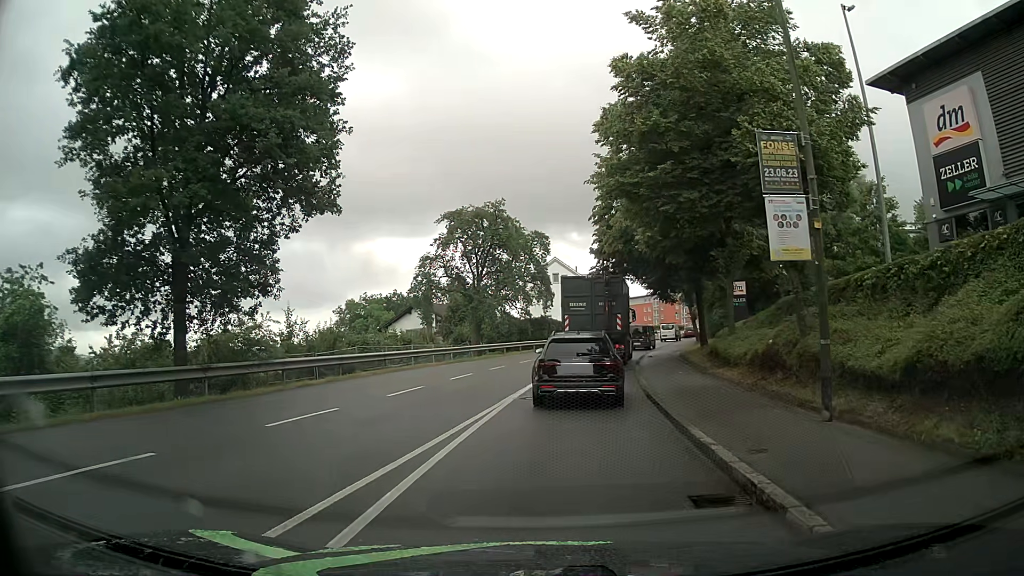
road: tertiary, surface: asphalt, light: Day
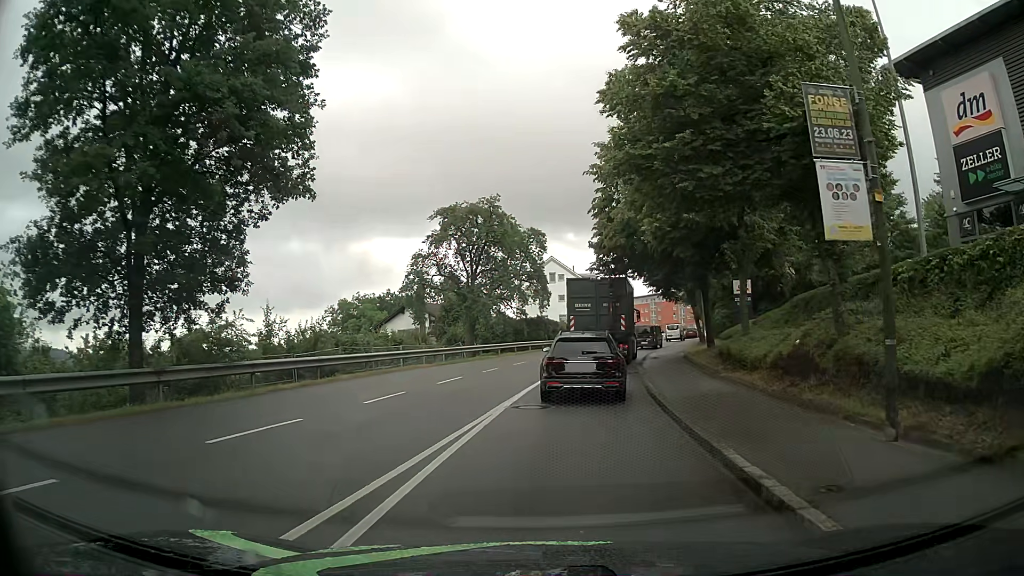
(+0.1, +2.1) m; +2°
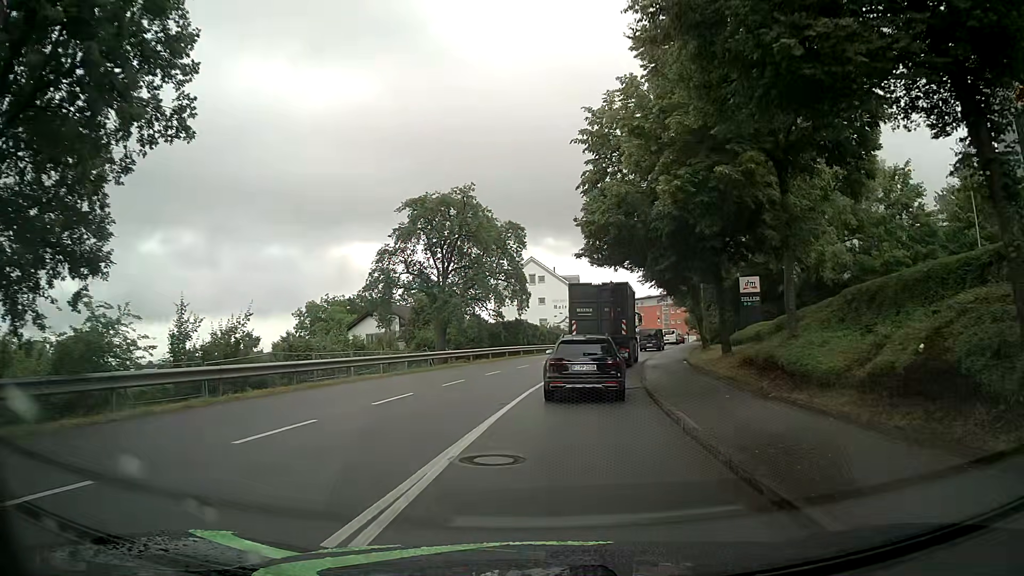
(+0.2, +5.8) m; +3°
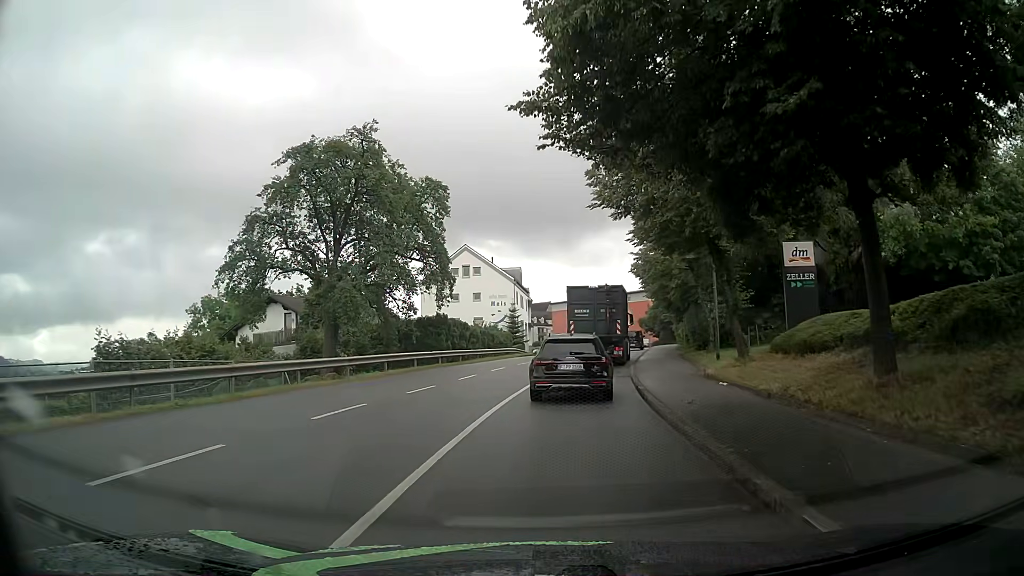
(+0.5, +15.0) m; +4°
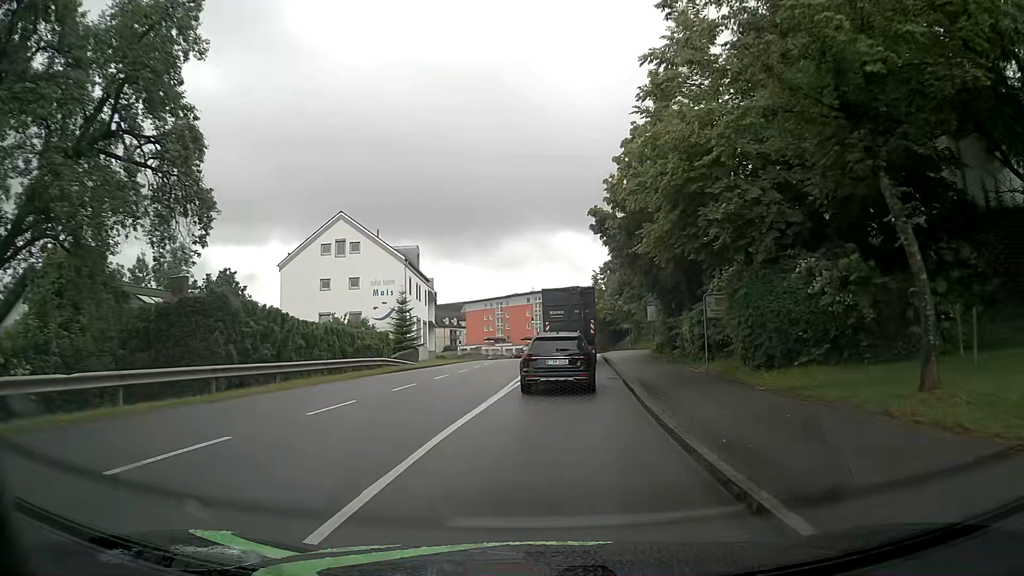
(+1.5, +23.2) m; +8°
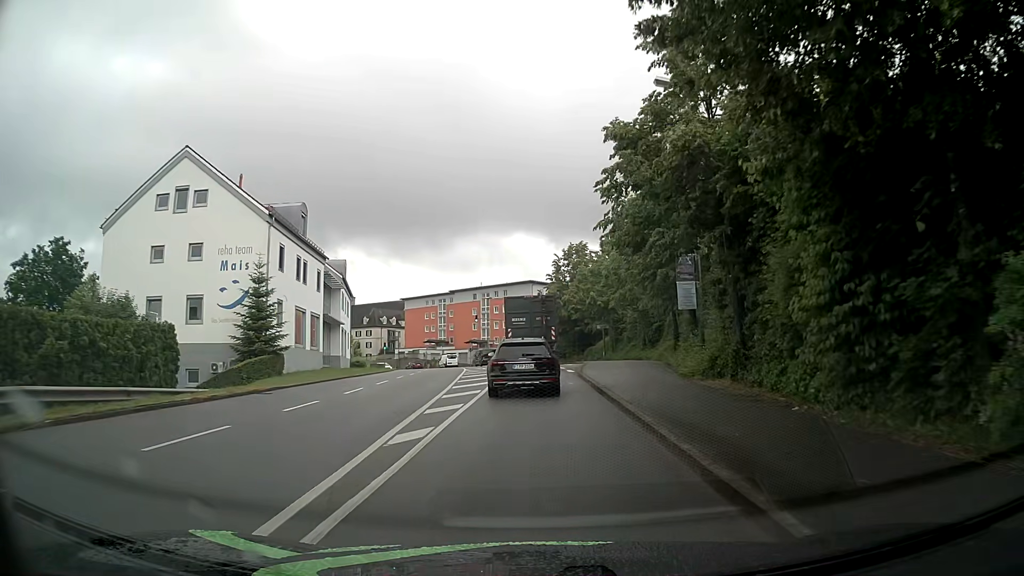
(+0.8, +21.8) m; +4°
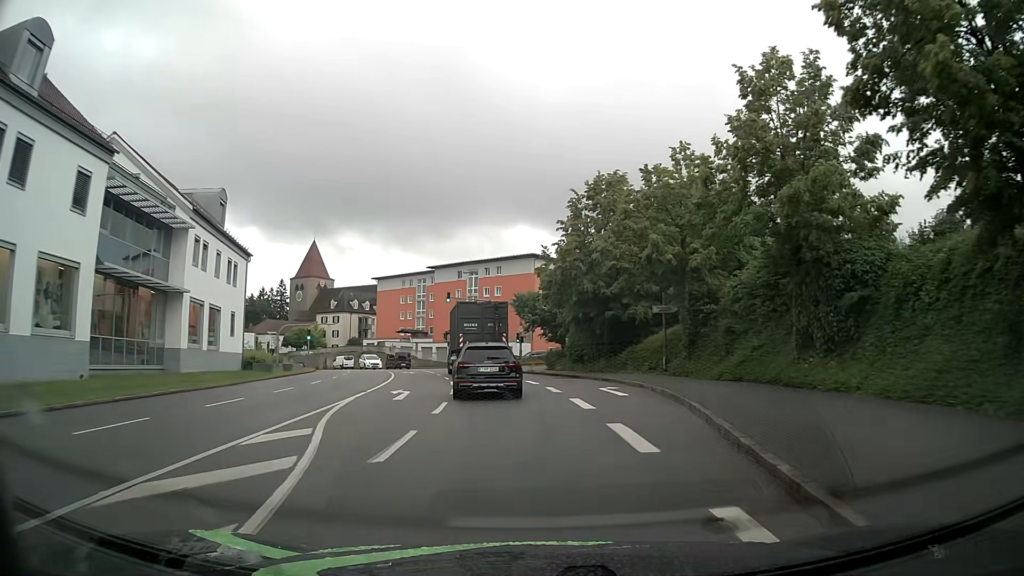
(-0.3, +29.3) m; -1°
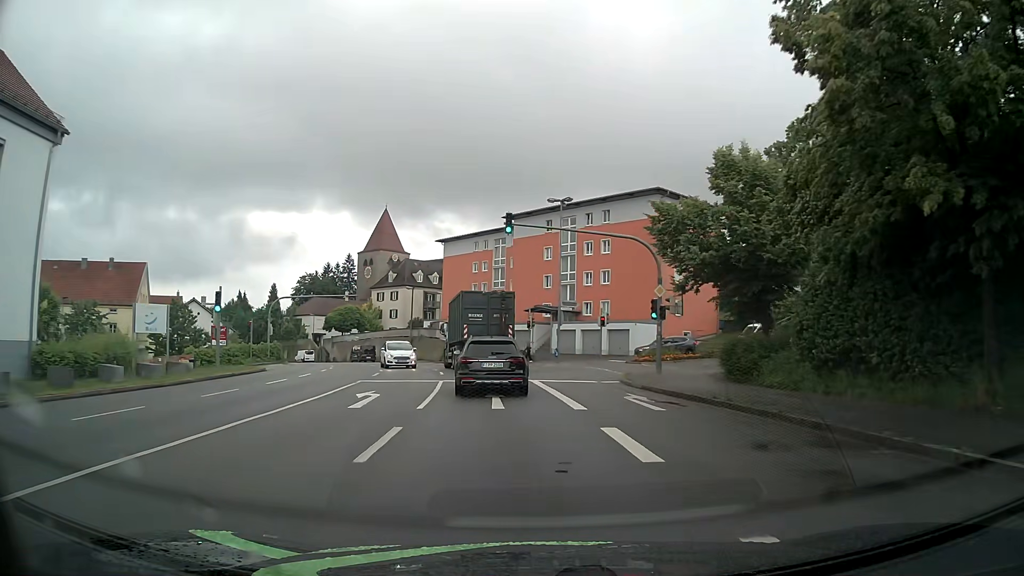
(-1.9, +30.5) m; -8°
(0, +10) (-1, +20) (-2, +30) (-4, +40) (-7, +49) (-10, +59) (-14, +68) (-19, +77) (-24, +85) (-30, +93) m
